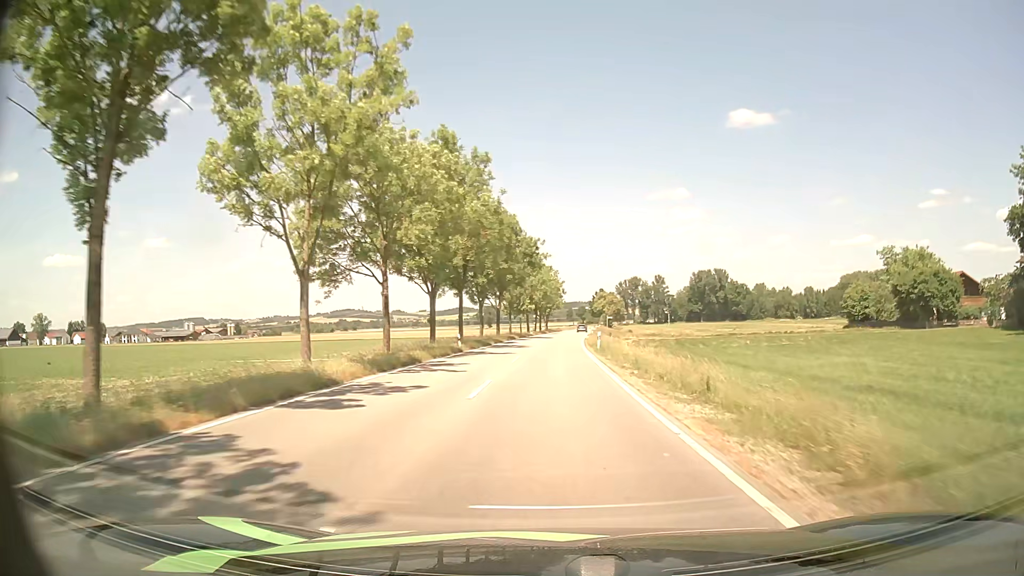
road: tertiary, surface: asphalt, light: Day
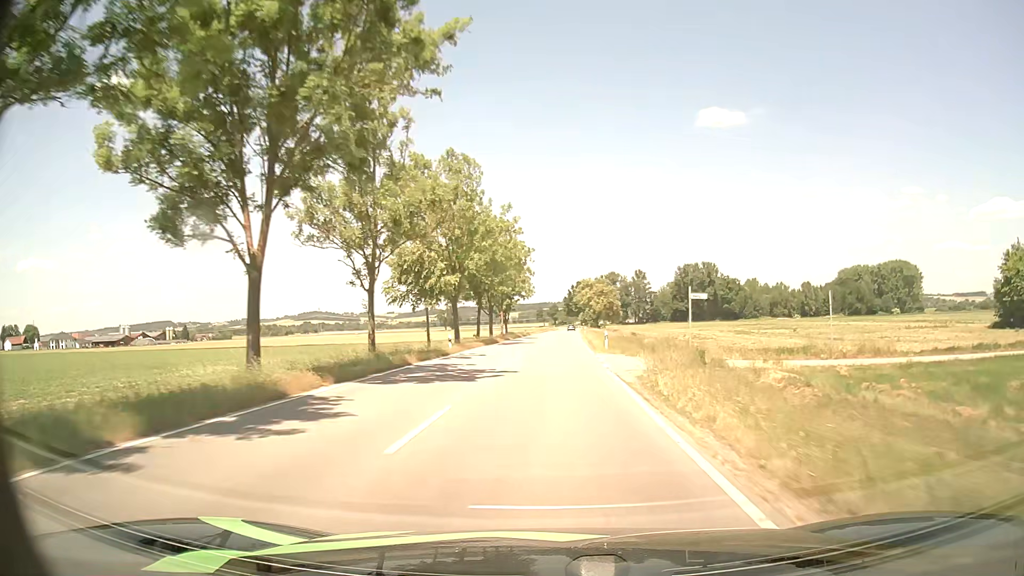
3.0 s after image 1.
(+0.9, +54.2) m; +3°
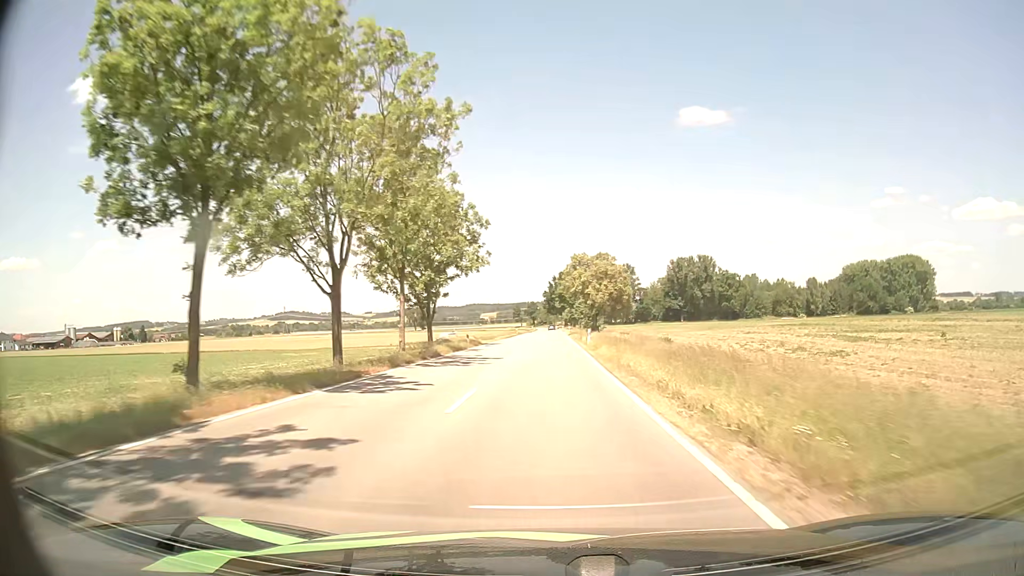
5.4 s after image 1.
(+0.6, +45.4) m; +2°
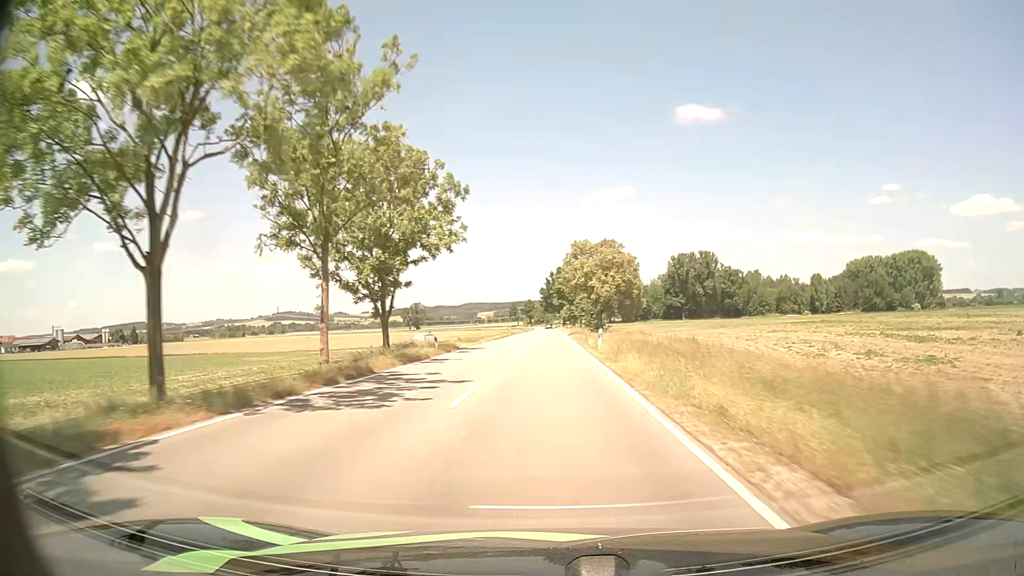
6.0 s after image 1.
(0.0, +11.7) m; 0°
(0, +10) (0, +20) (0, +30) (0, +40) (0, +50) (0, +60) (0, +70) (0, +80) (0, +90) (0, +100) m
